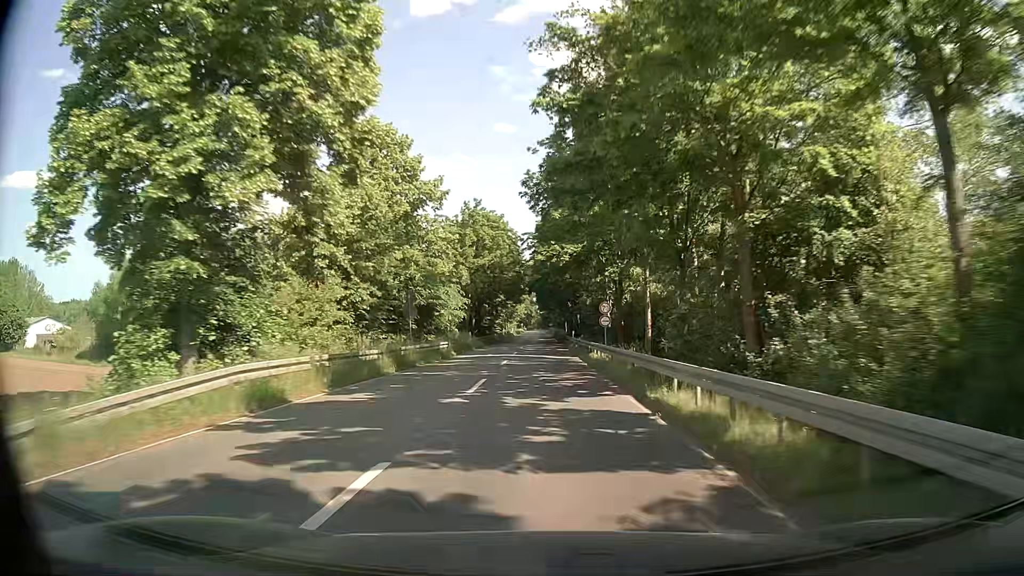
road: primary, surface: asphalt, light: Day
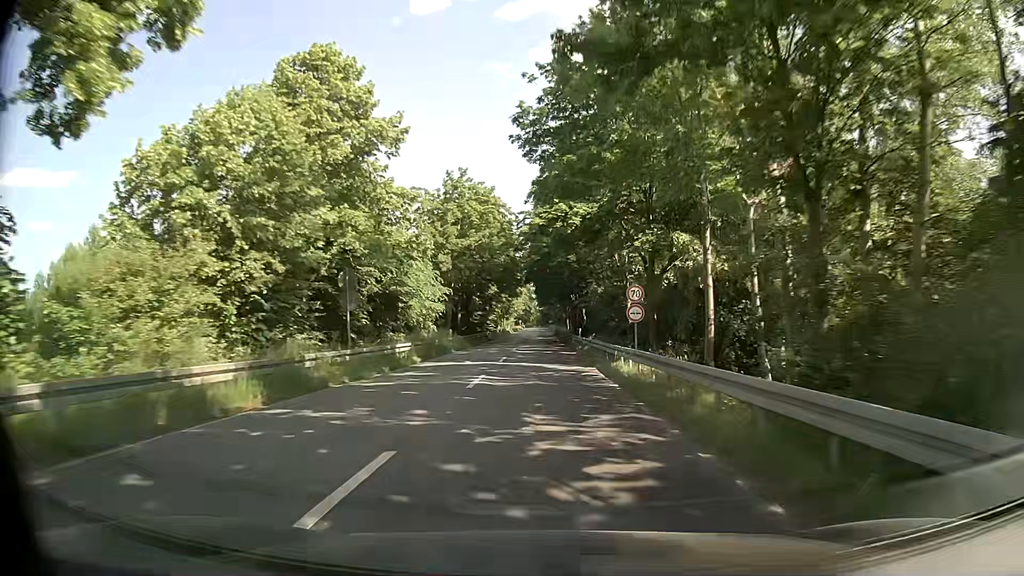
(-0.1, +11.5) m; 0°
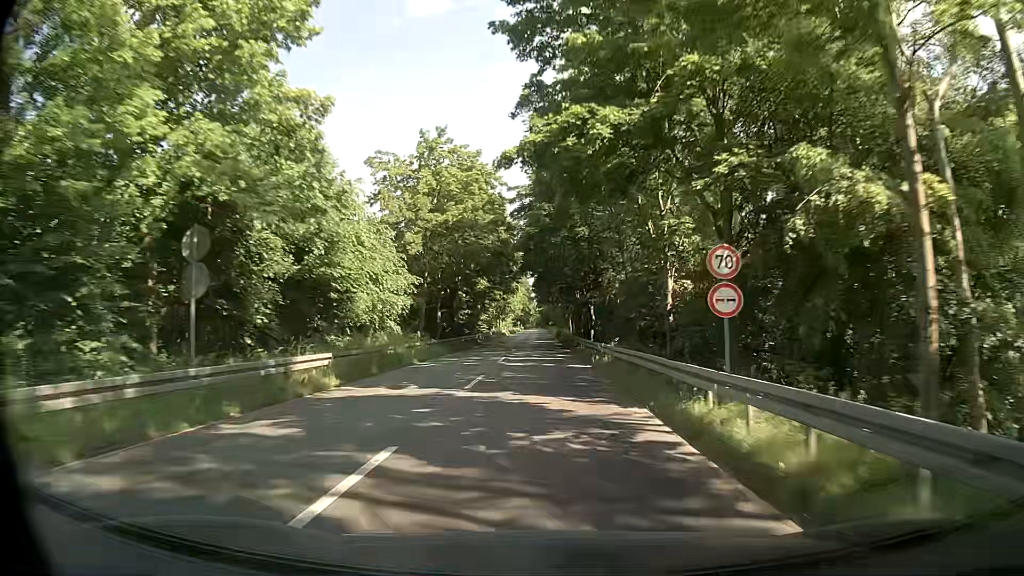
(0.0, +11.5) m; +1°
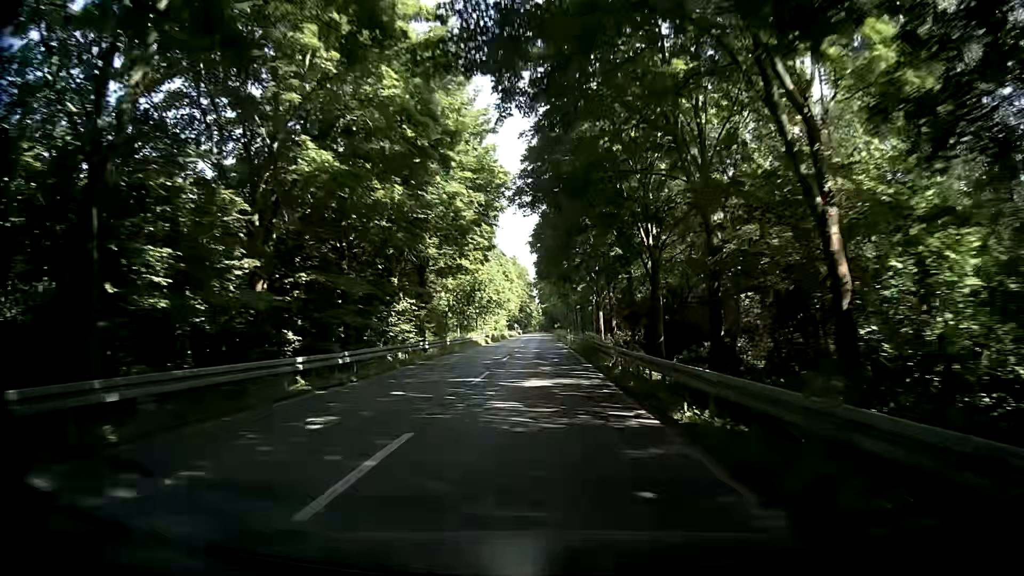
(-0.5, +46.5) m; 0°
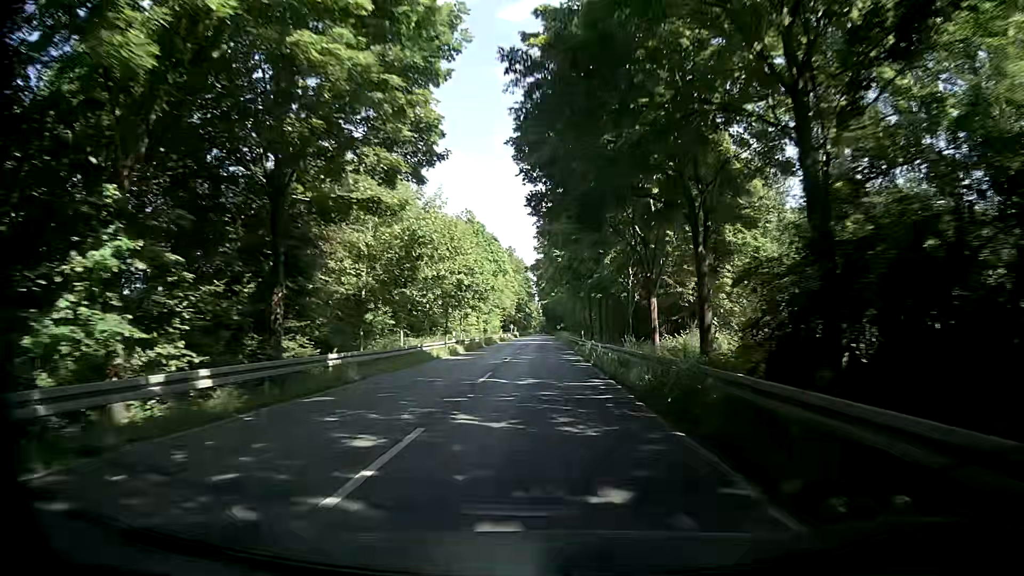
(-0.3, +23.4) m; -1°
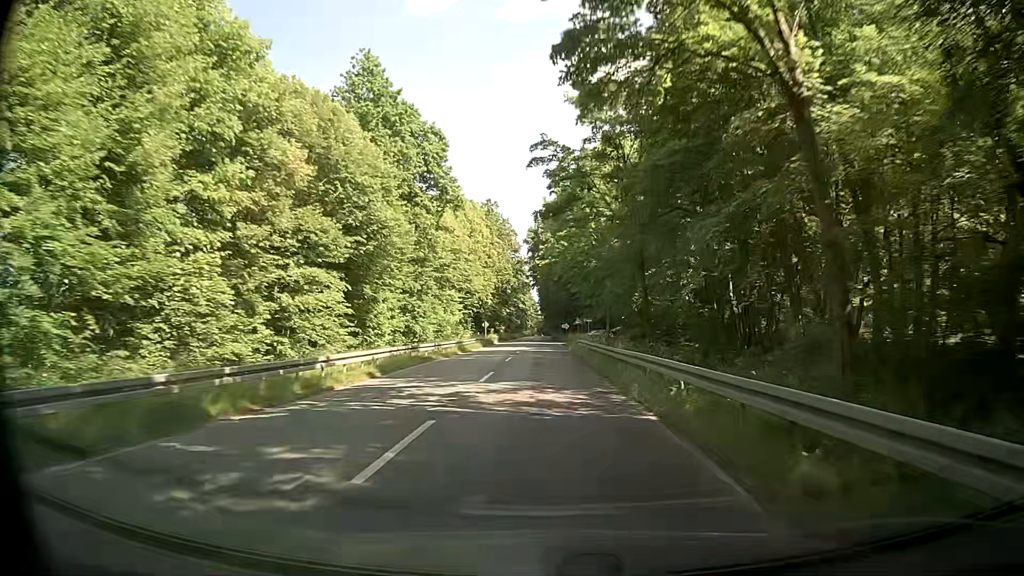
(+0.5, +58.5) m; +1°
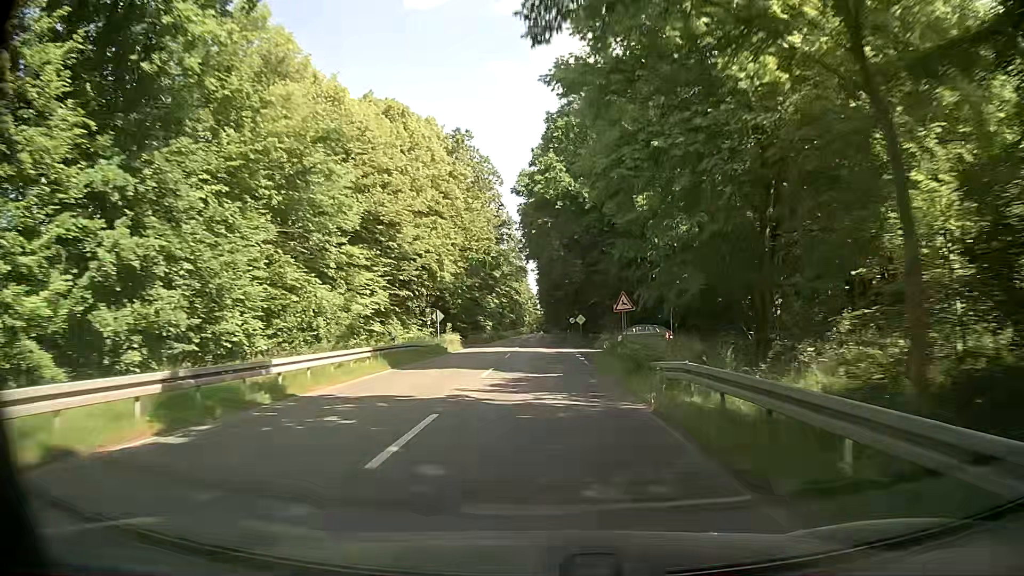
(+0.1, +35.2) m; 0°
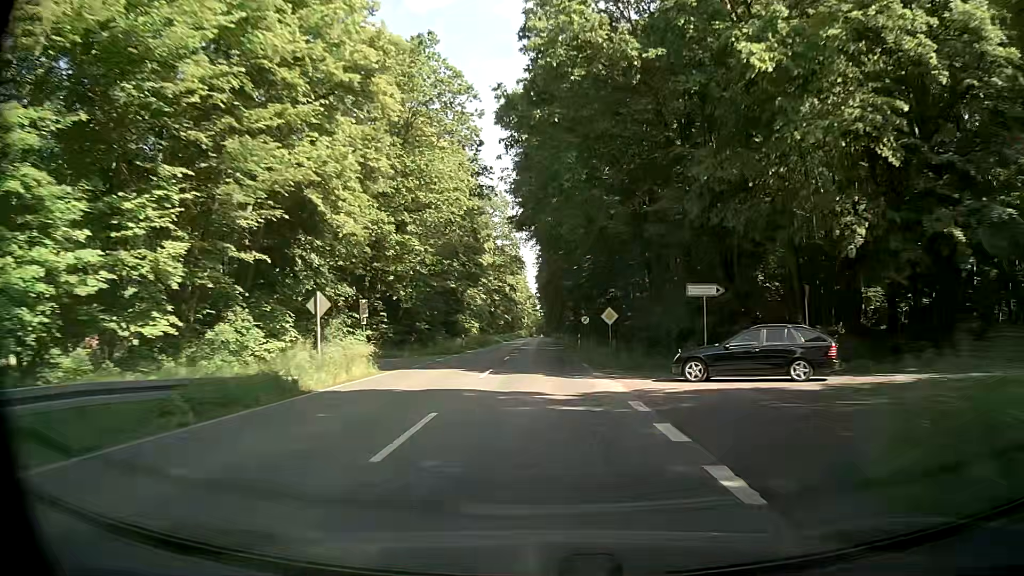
(-0.1, +23.5) m; 0°
(0, +10) (0, +20) (0, +30) (0, +40) (0, +50) (-1, +60) (-1, +70) (-1, +80) (-1, +90) (-1, +100) m
